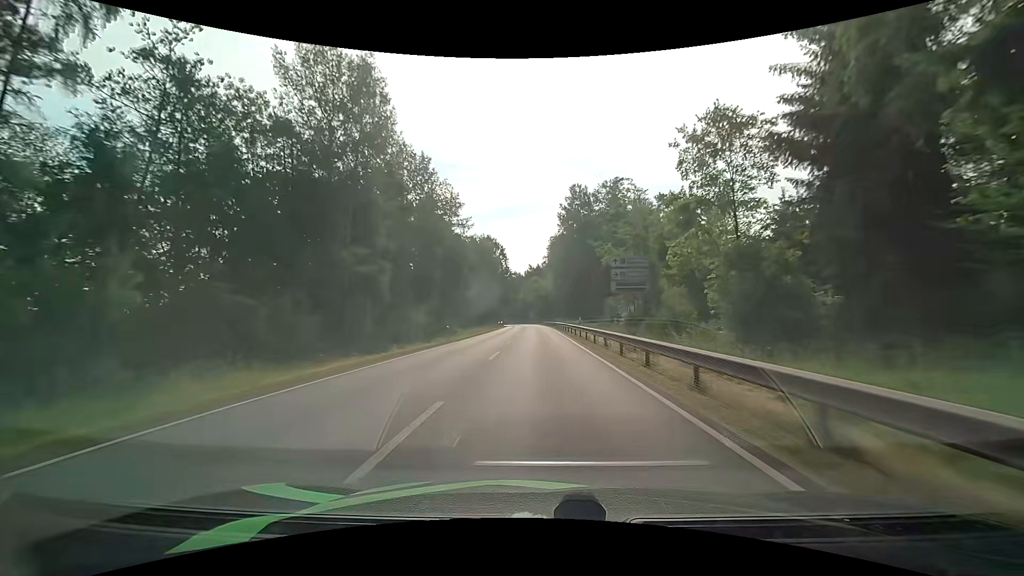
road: primary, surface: asphalt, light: Day
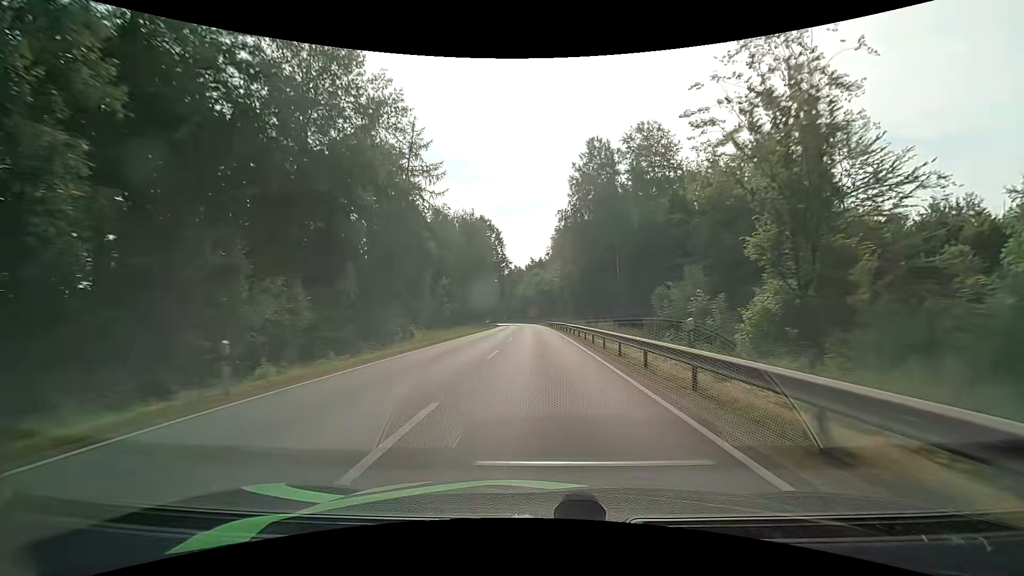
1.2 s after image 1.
(+0.1, +24.2) m; 0°
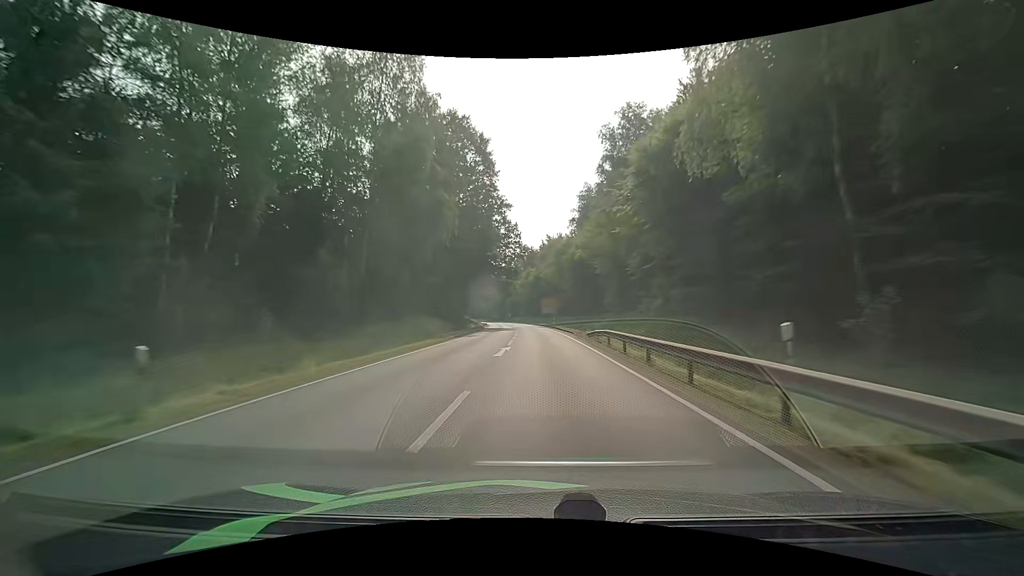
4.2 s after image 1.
(-1.0, +58.7) m; -2°
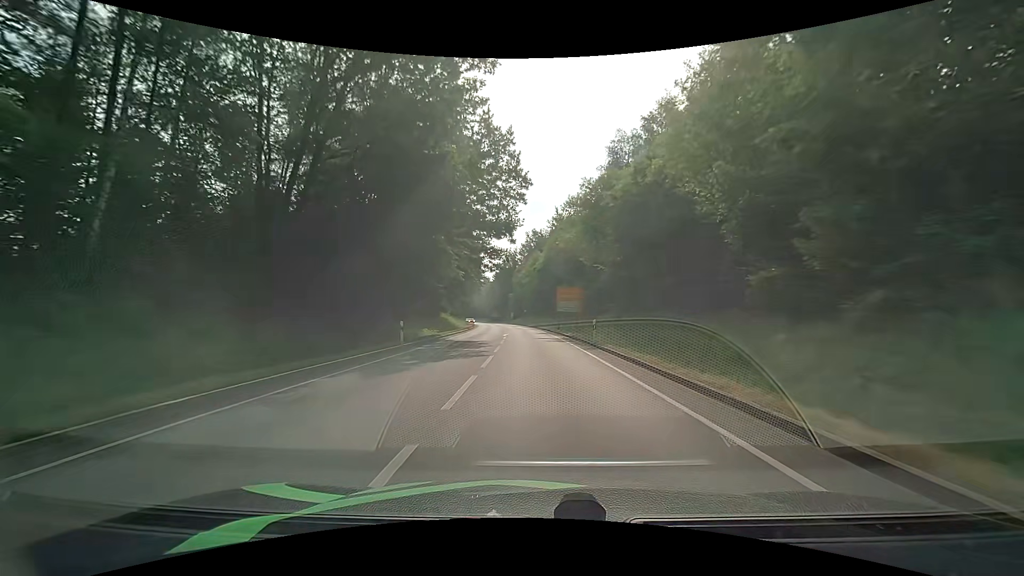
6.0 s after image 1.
(-0.2, +34.4) m; -1°
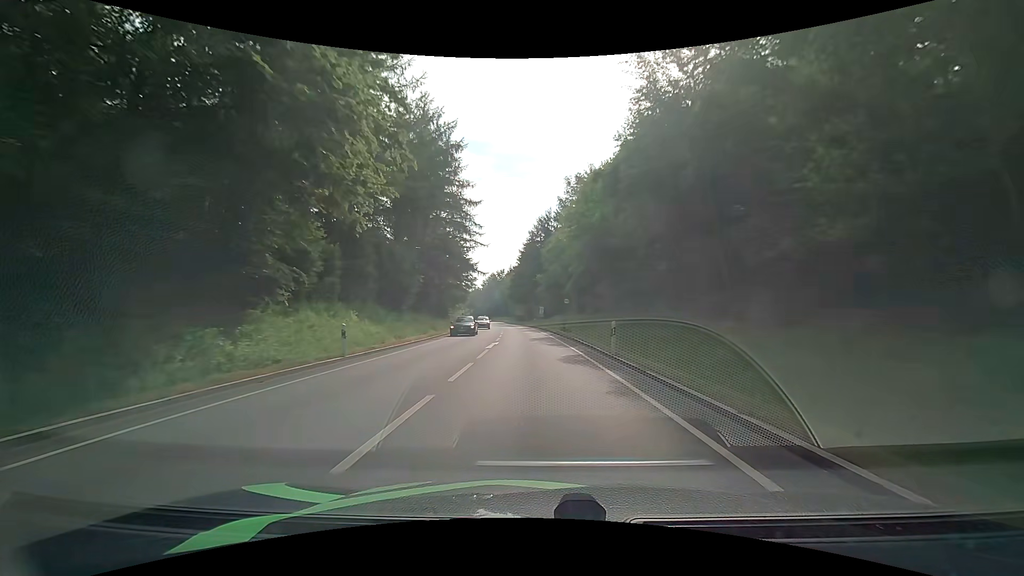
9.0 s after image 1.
(-1.7, +56.7) m; -4°
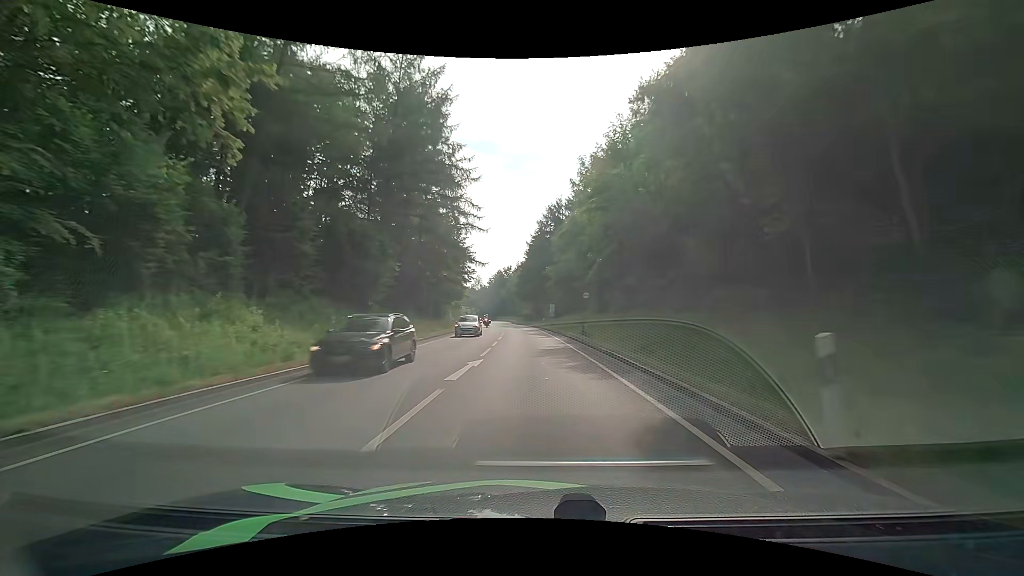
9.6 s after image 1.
(-0.1, +11.3) m; -1°
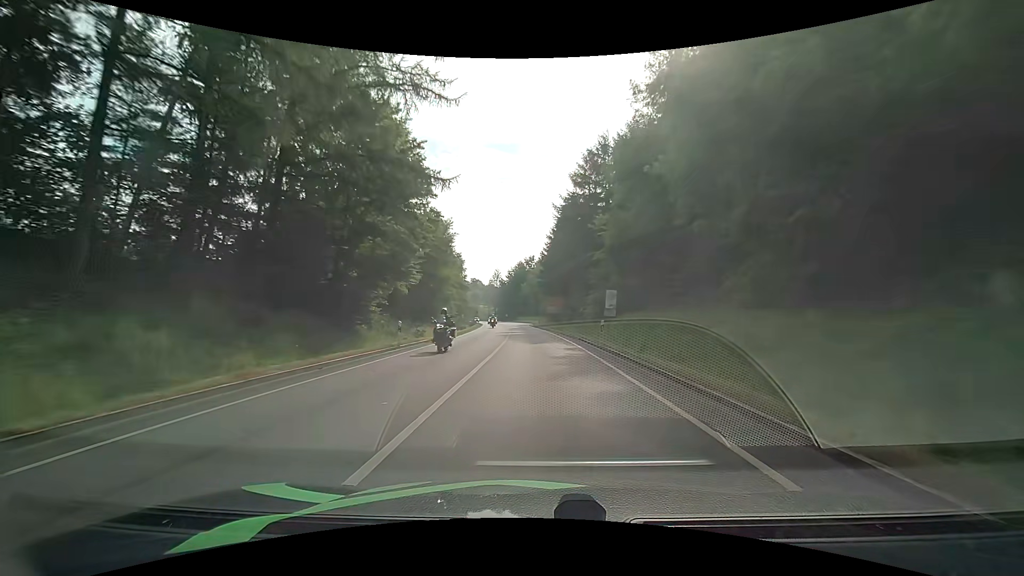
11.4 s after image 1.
(-0.7, +34.0) m; -3°
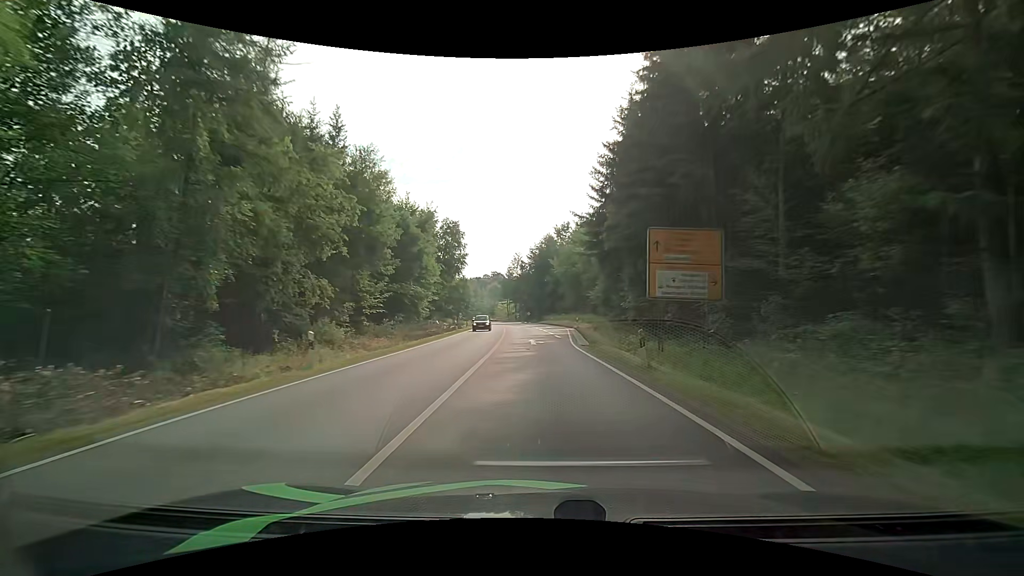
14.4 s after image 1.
(-1.6, +56.7) m; -4°
(0, +10) (0, +20) (0, +30) (-1, +40) (-1, +50) (-2, +60) (-3, +70) (-3, +80) (-5, +90) (-6, +100) m
